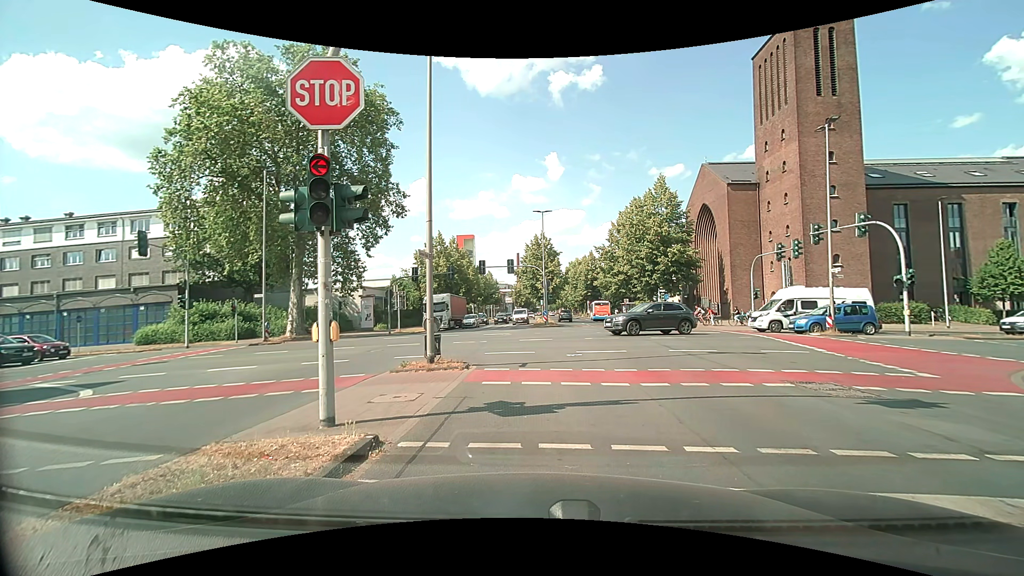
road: secondary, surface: asphalt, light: Day
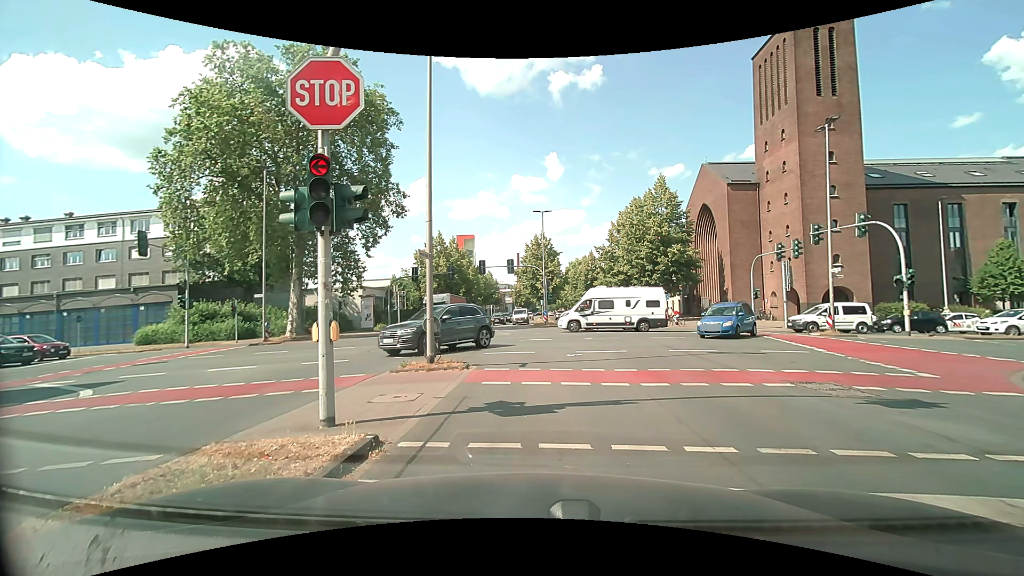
(0.0, 0.0) m; 0°
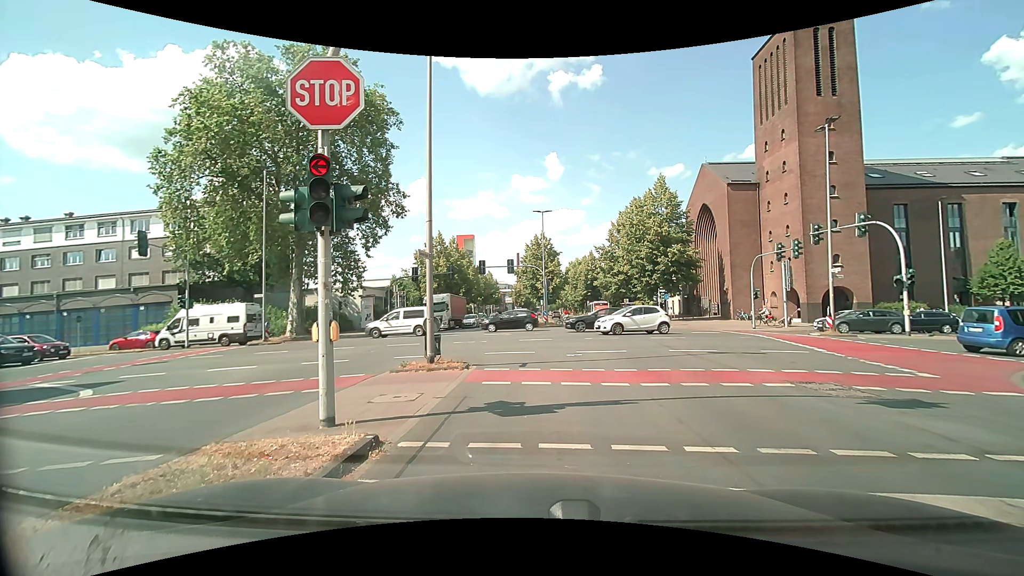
(0.0, 0.0) m; 0°
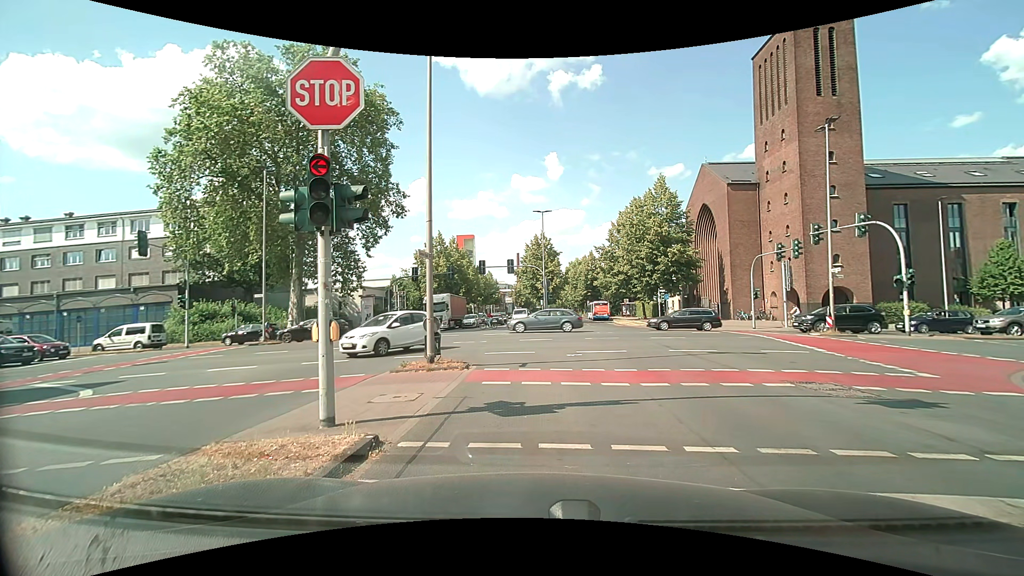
(0.0, 0.0) m; 0°
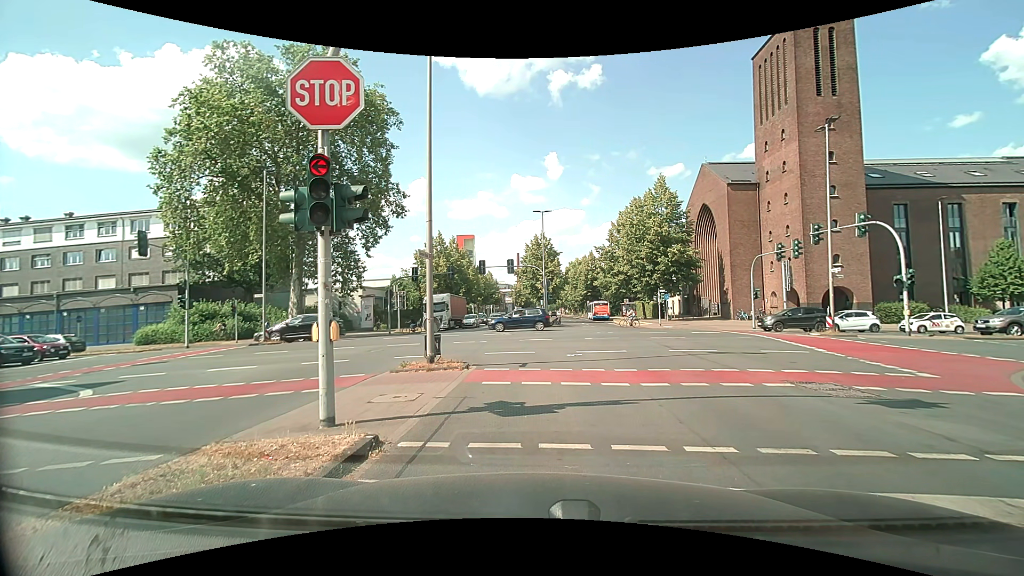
(0.0, 0.0) m; 0°
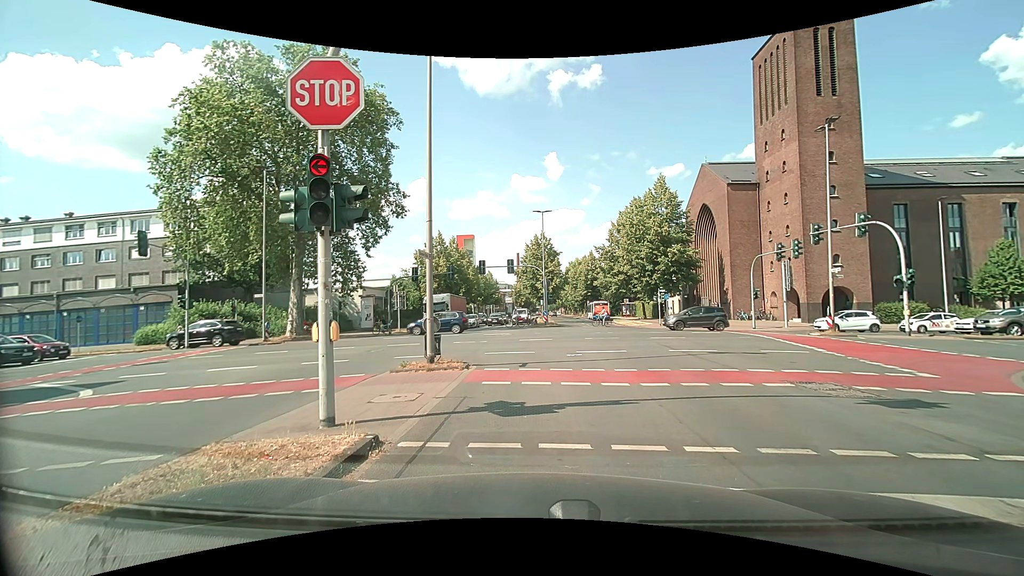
(0.0, 0.0) m; 0°
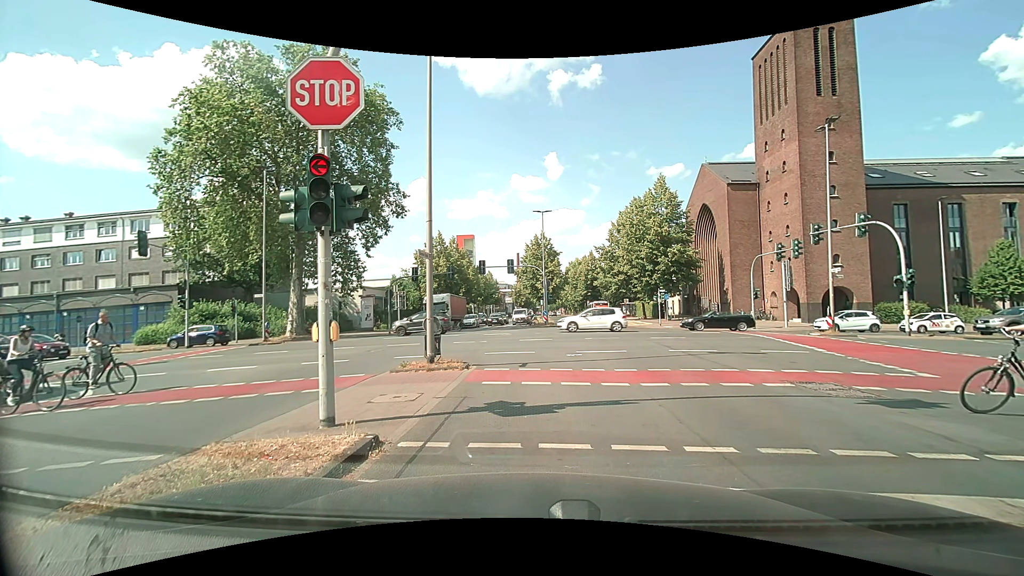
(0.0, 0.0) m; 0°
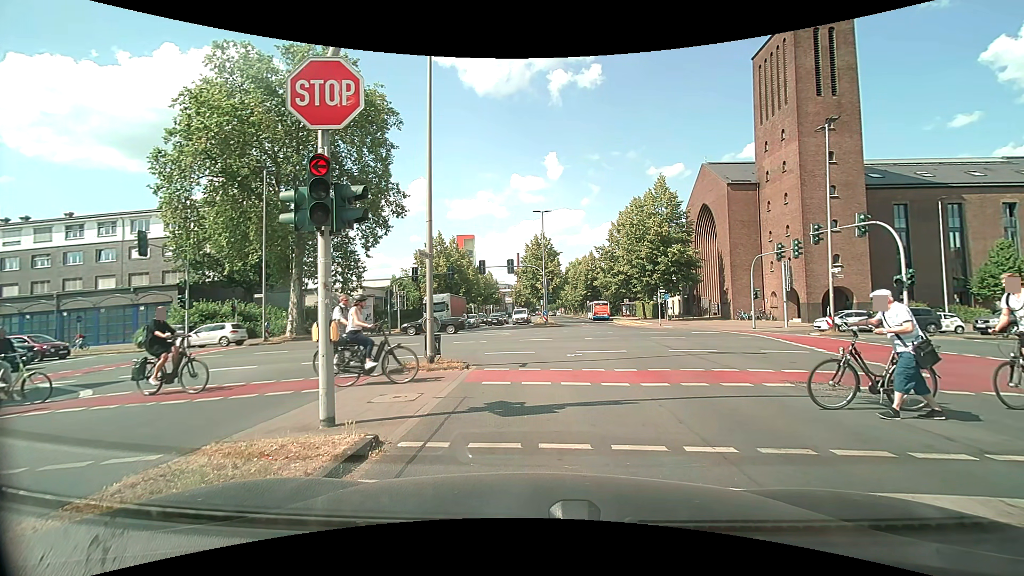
(0.0, 0.0) m; 0°
(0, +10) (0, +20) (-3, +29) (-10, +36) (-20, +38) (-30, +38) (-40, +38) (-50, +39) (-60, +39) (-70, +39) m
